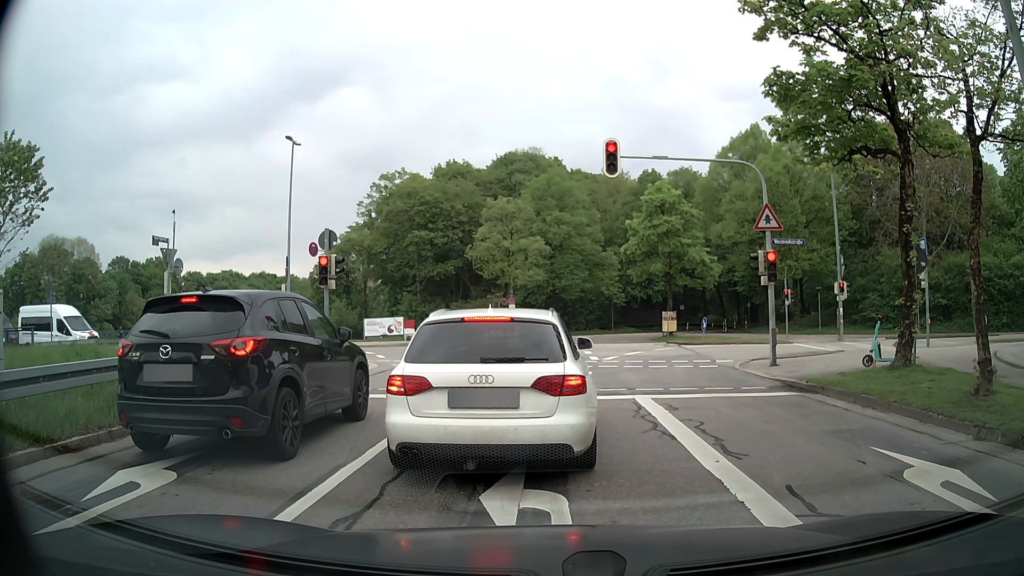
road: secondary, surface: asphalt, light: Day
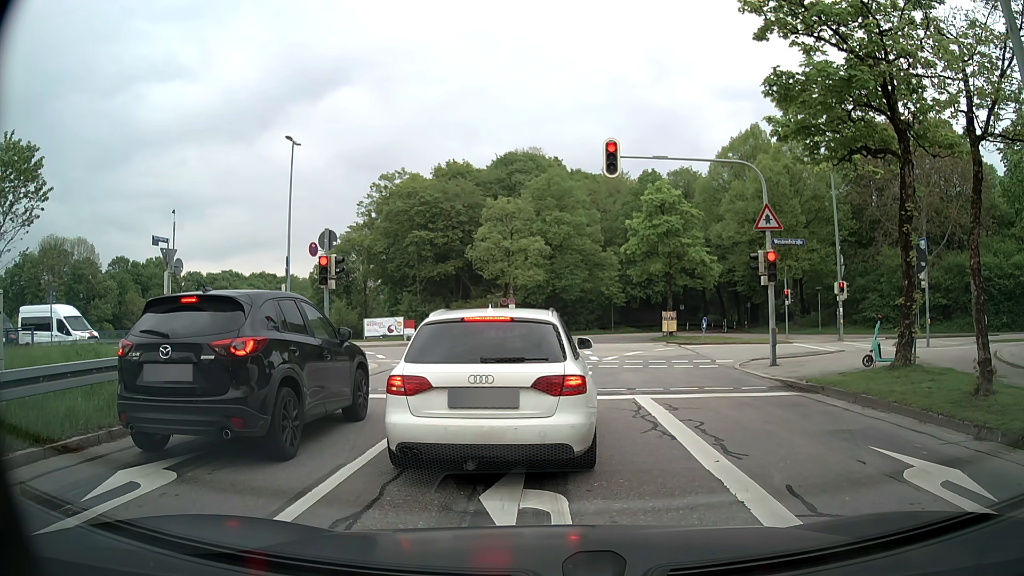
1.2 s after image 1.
(0.0, 0.0) m; 0°
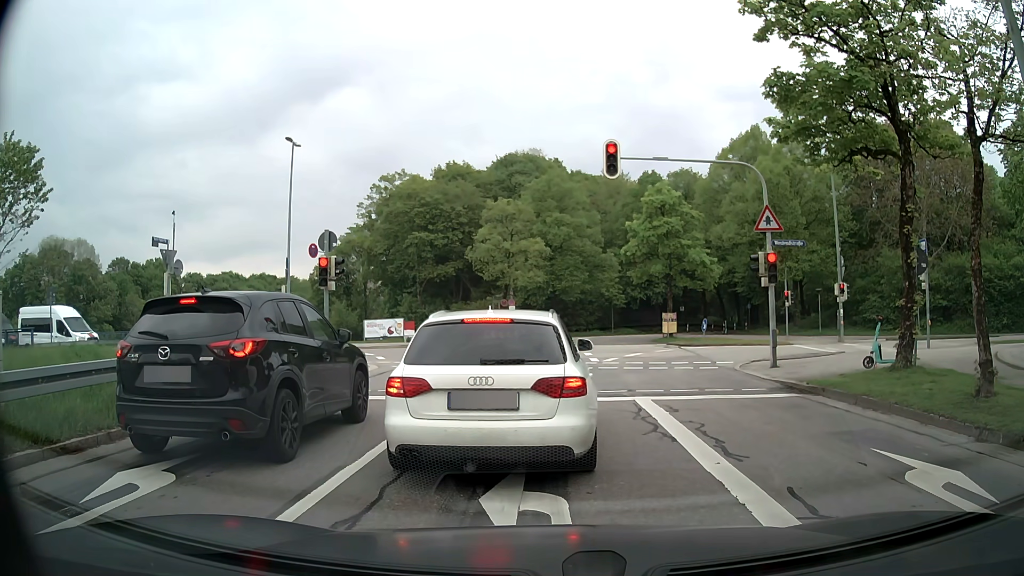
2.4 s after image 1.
(0.0, 0.0) m; 0°
